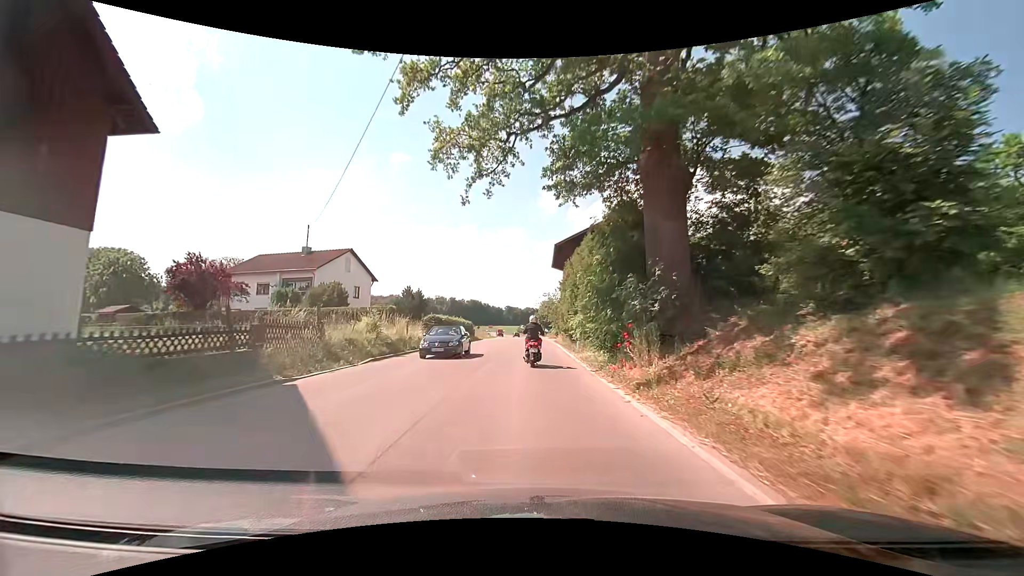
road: secondary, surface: asphalt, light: Day
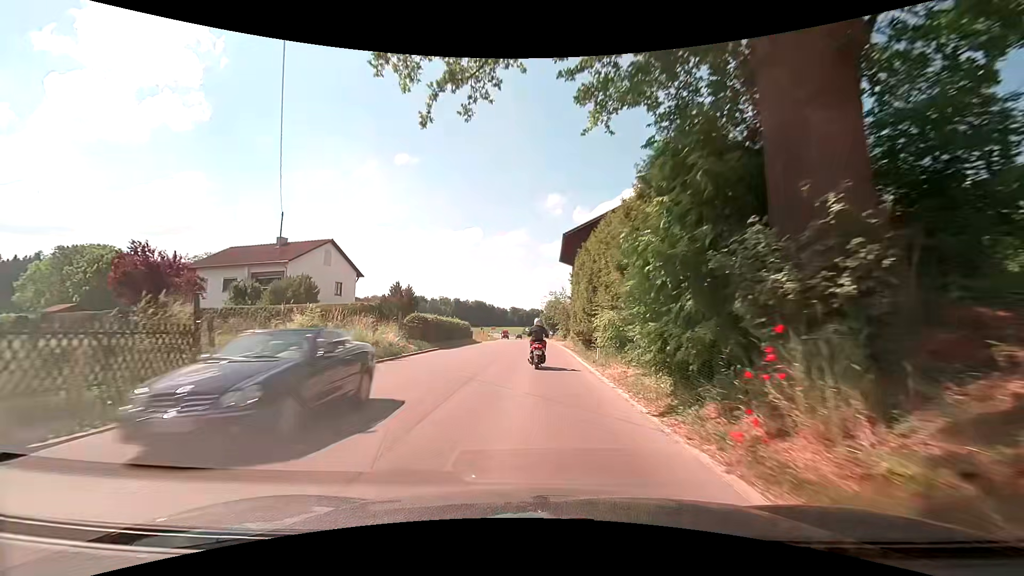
(-0.1, +7.0) m; -2°
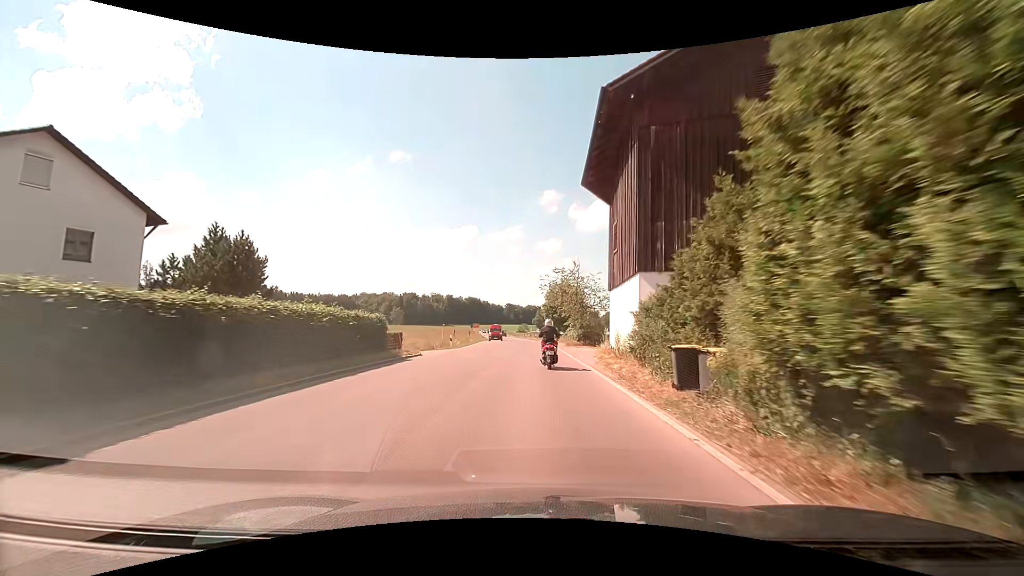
(+0.1, +29.0) m; +1°
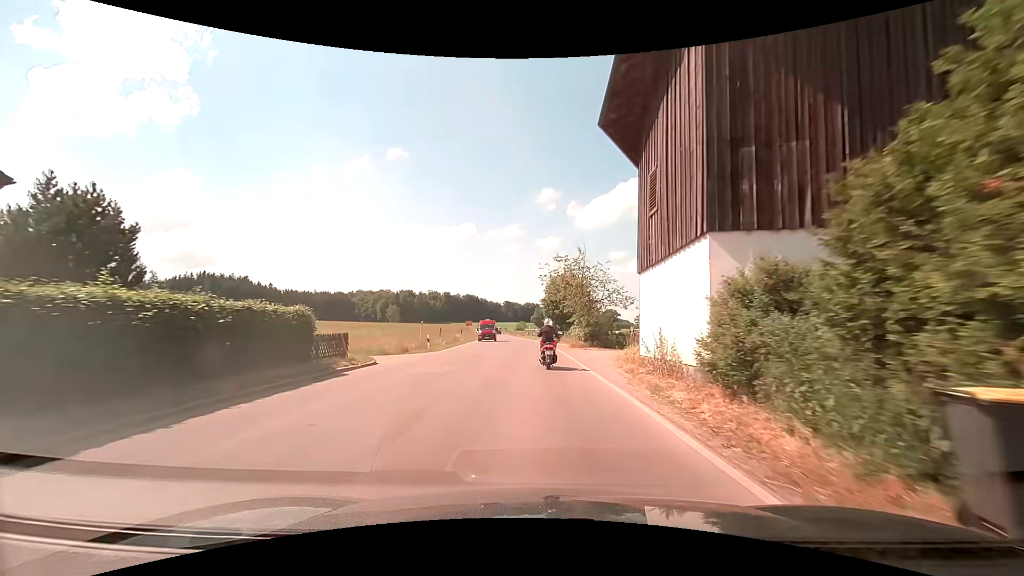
(0.0, +7.6) m; +1°
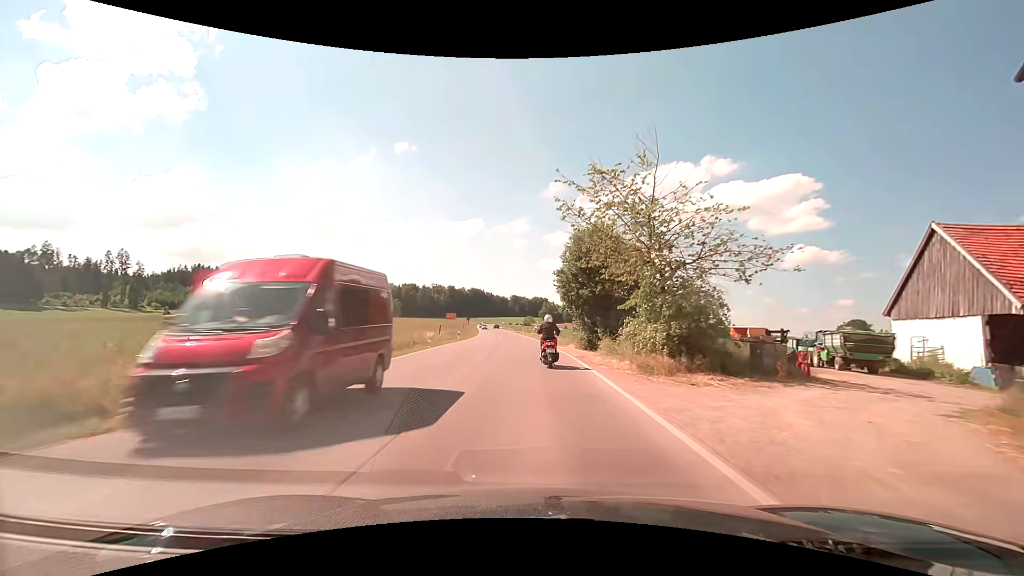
(-0.2, +23.4) m; 0°
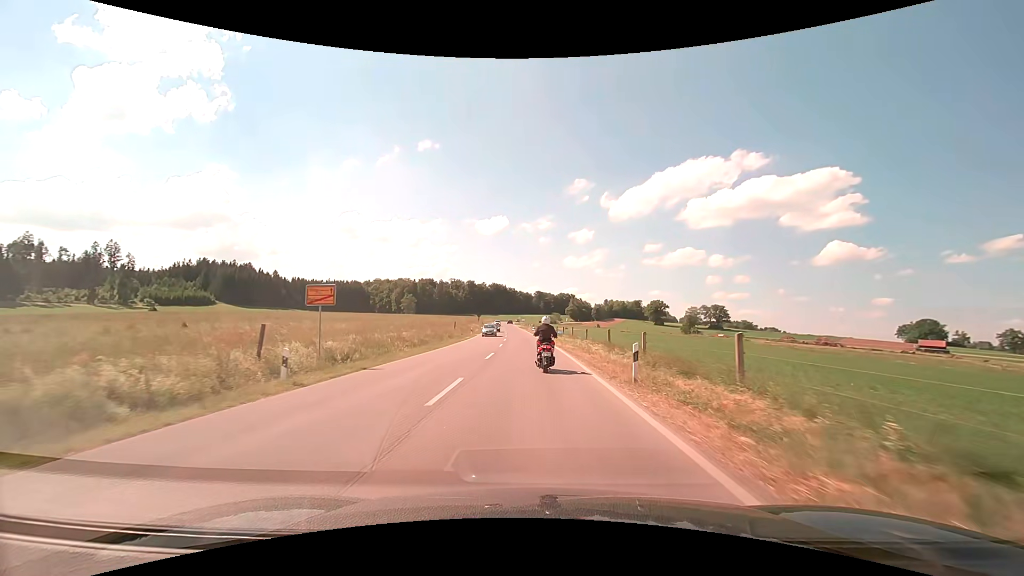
(-1.6, +40.3) m; -3°
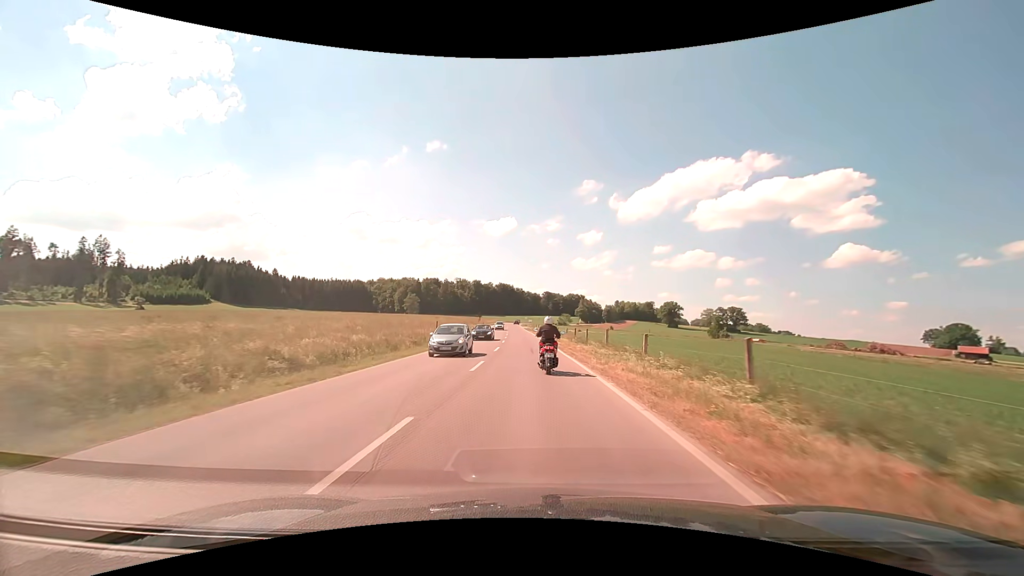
(-0.2, +18.1) m; -1°
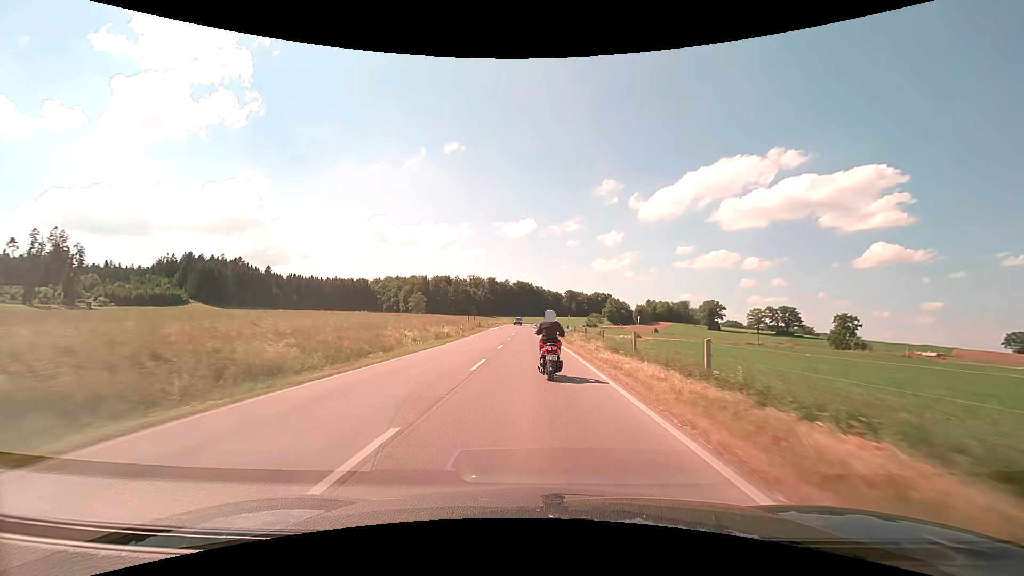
(-1.2, +49.7) m; -2°
(0, +10) (0, +20) (0, +30) (0, +40) (-1, +50) (-1, +60) (-1, +70) (-1, +80) (-1, +90) (-1, +100) m
